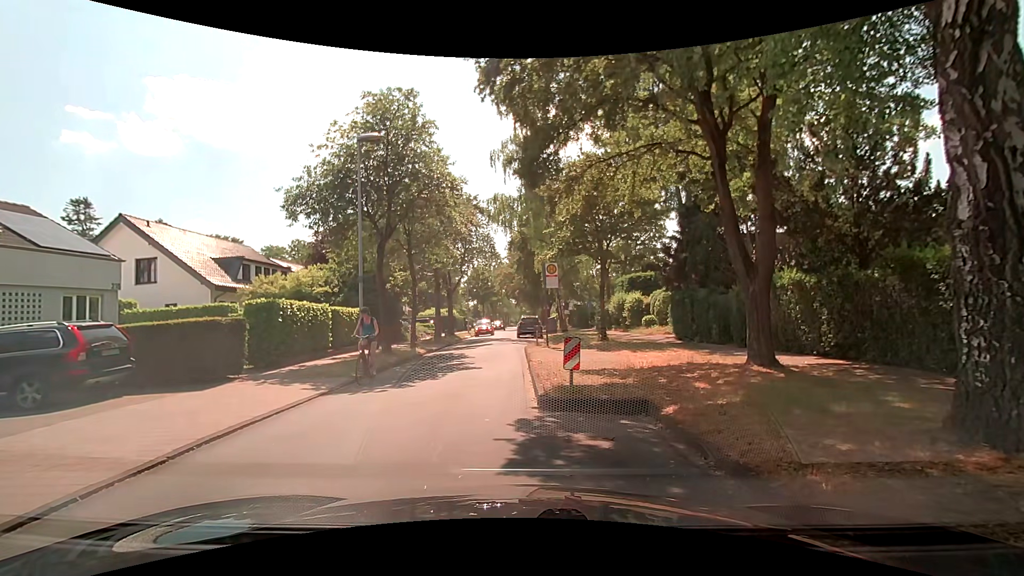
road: residential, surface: asphalt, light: Day
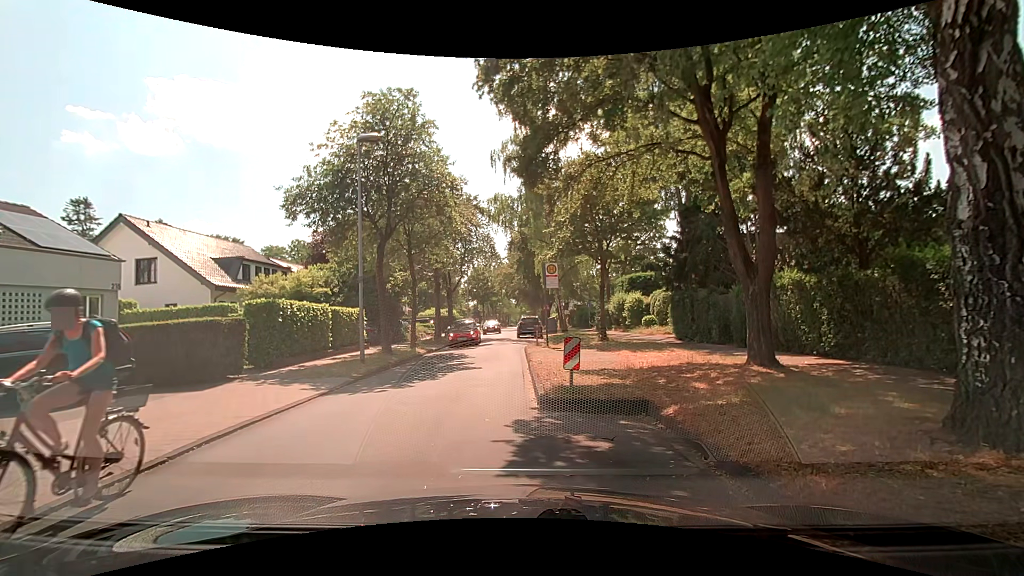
(0.0, 0.0) m; 0°
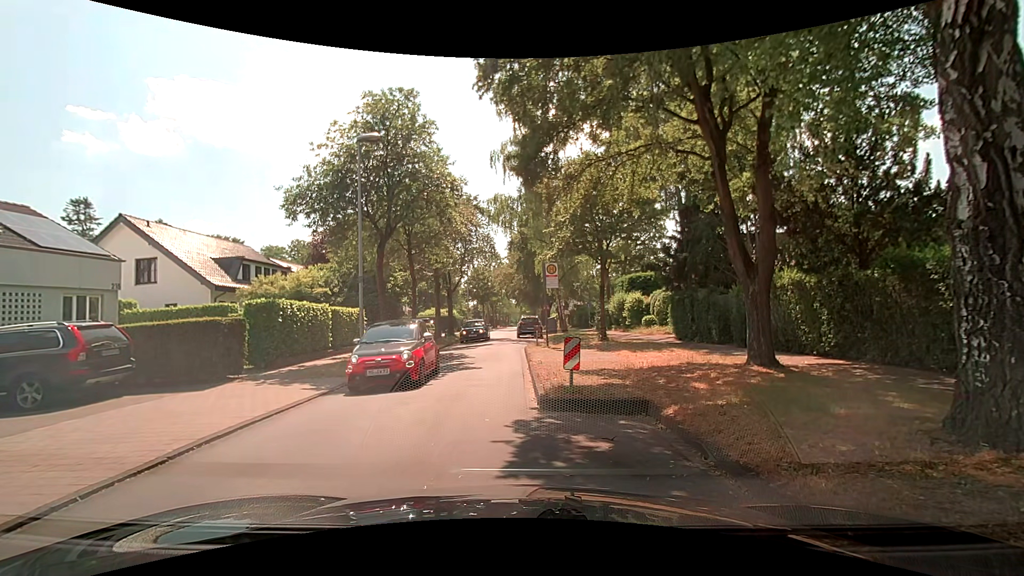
(0.0, 0.0) m; 0°
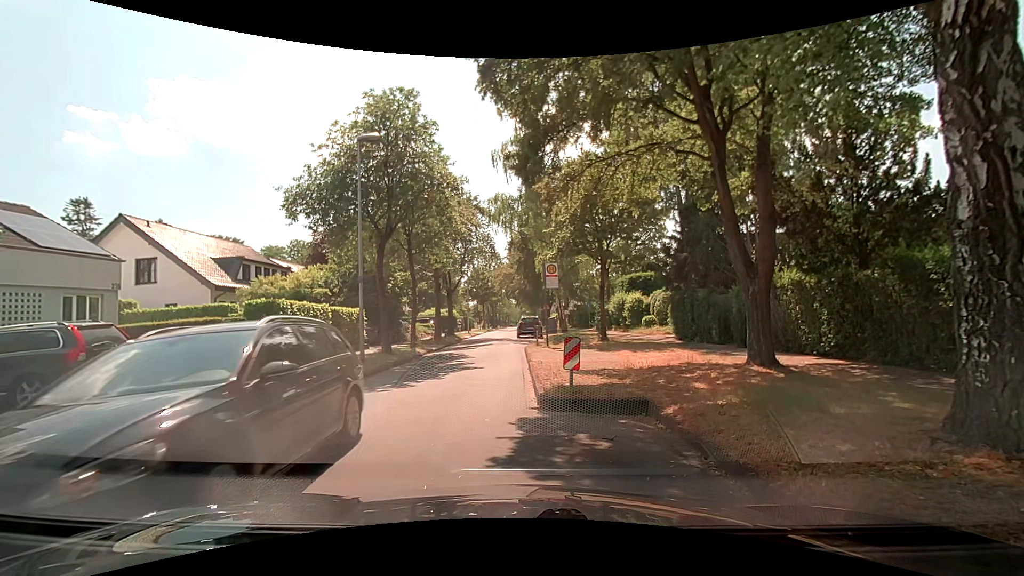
(0.0, 0.0) m; 0°
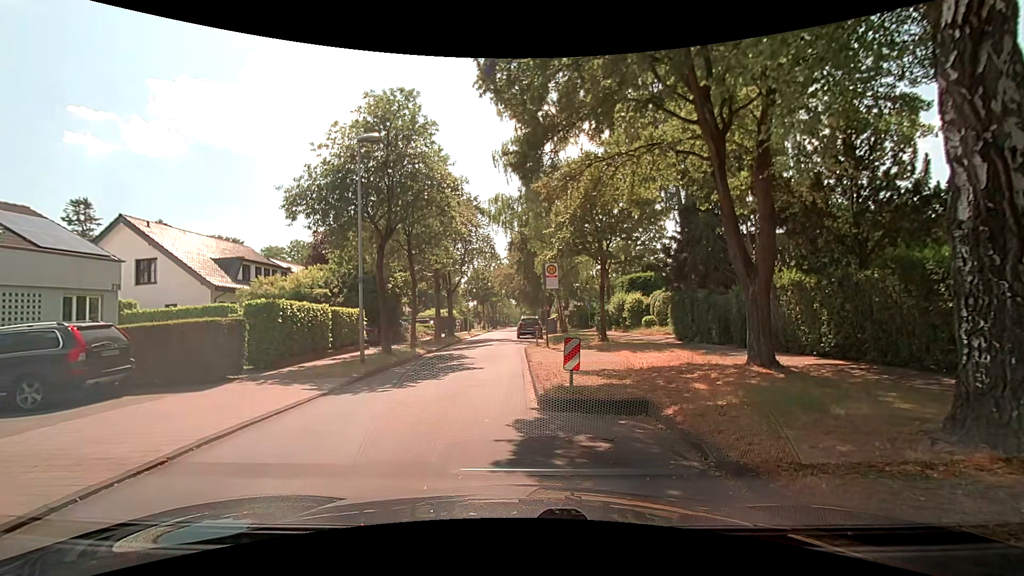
(0.0, 0.0) m; 0°
